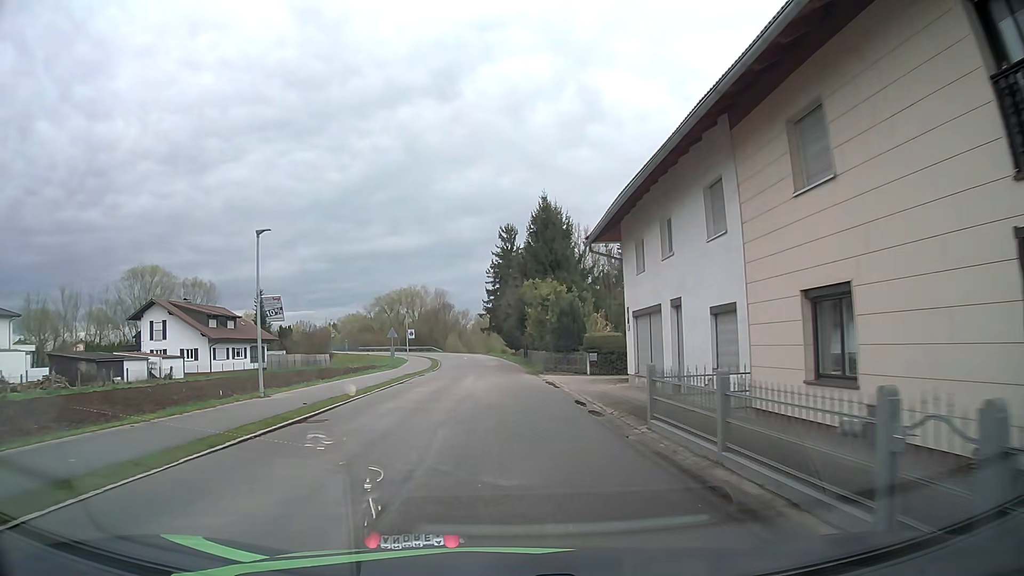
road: unclassified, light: Day
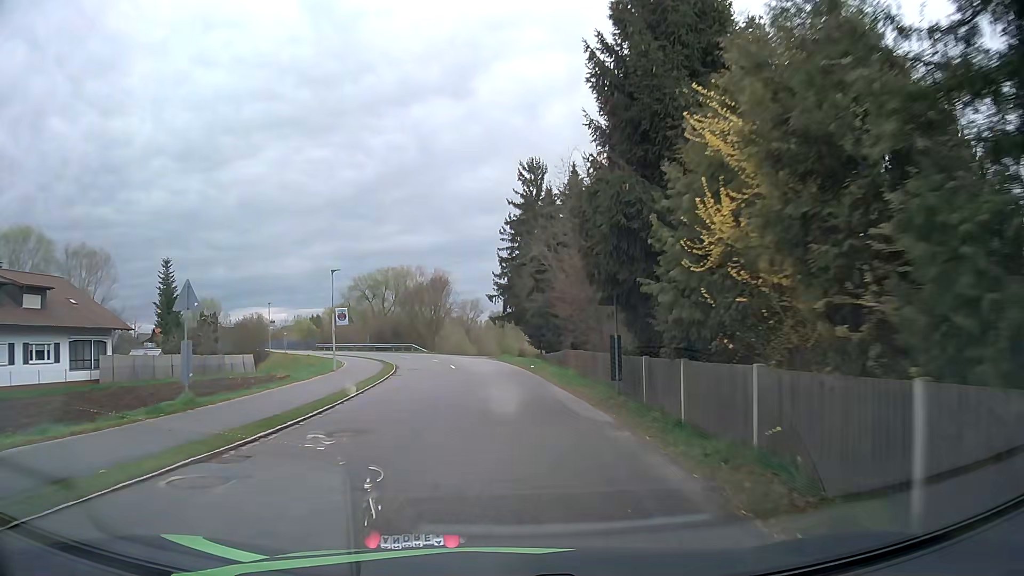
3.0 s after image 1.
(-0.9, +35.9) m; -2°
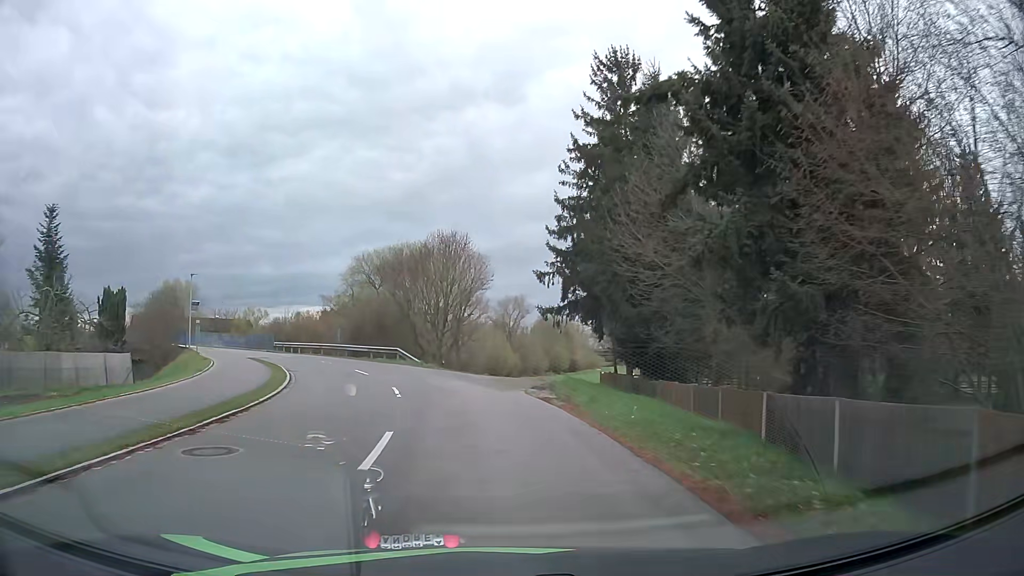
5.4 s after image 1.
(-0.6, +28.1) m; -4°
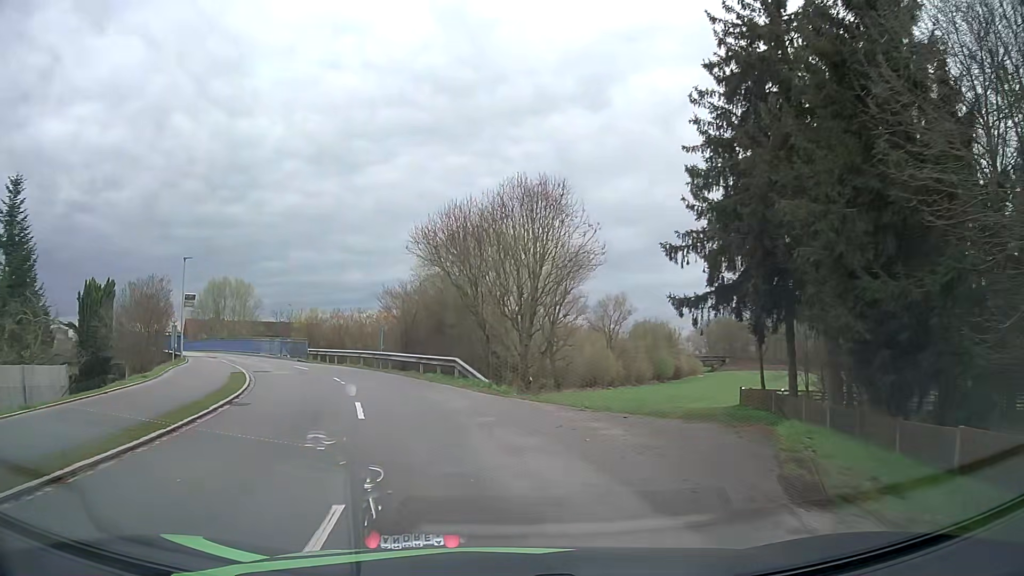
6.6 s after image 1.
(-0.7, +13.5) m; -7°
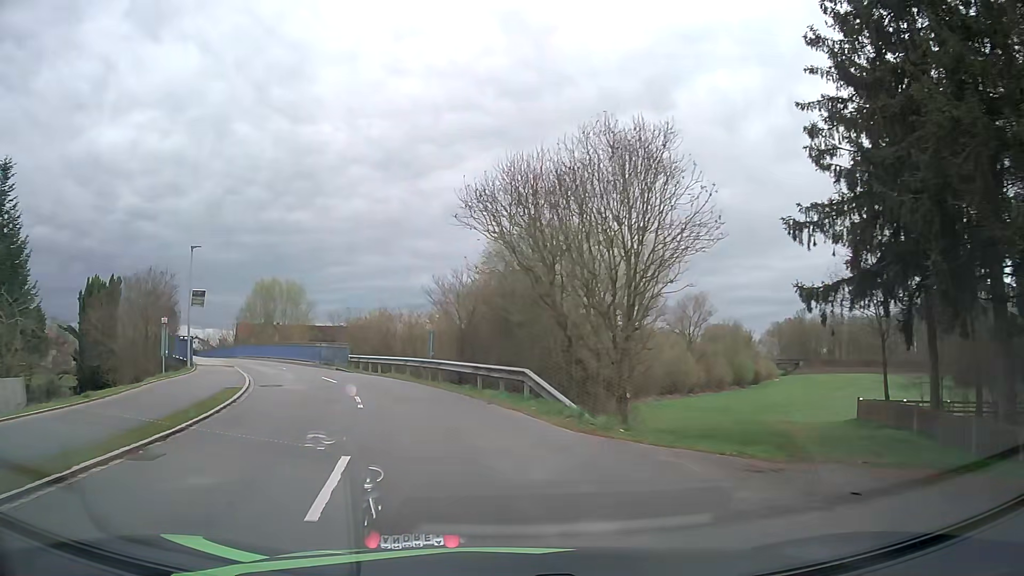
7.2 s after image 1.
(-0.4, +6.7) m; -6°
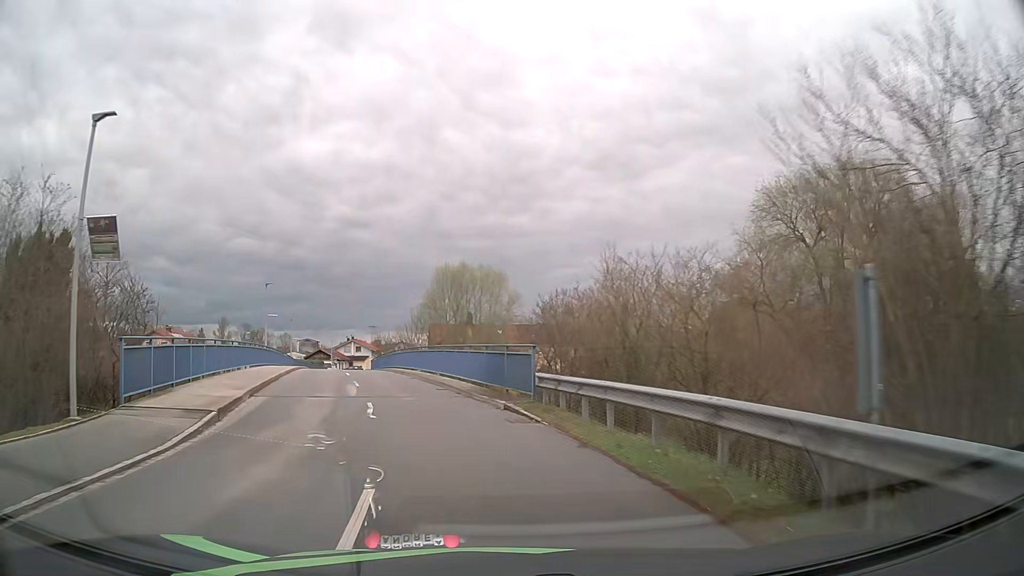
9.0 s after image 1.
(-3.4, +19.9) m; -19°
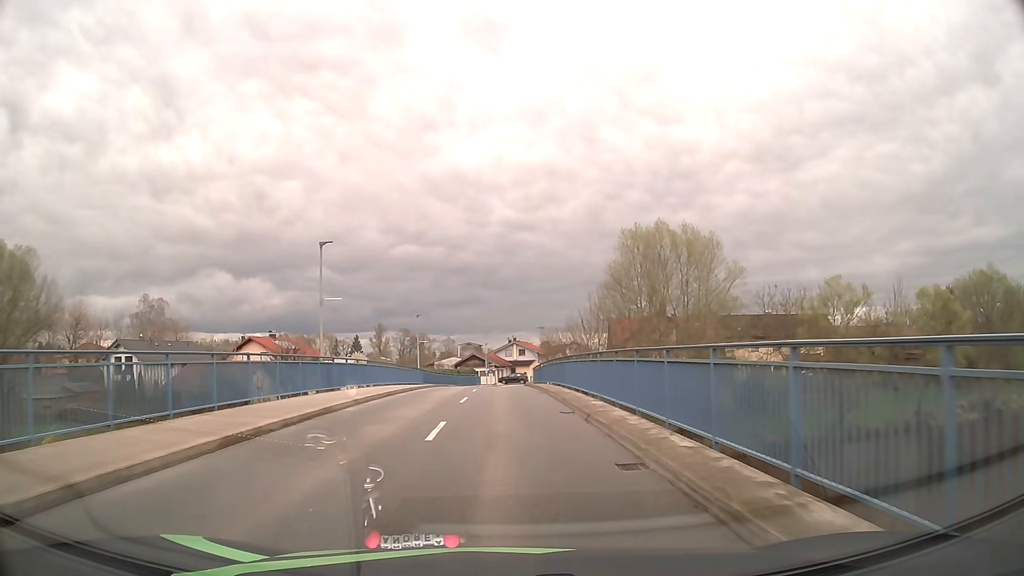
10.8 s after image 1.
(-3.1, +20.3) m; -15°
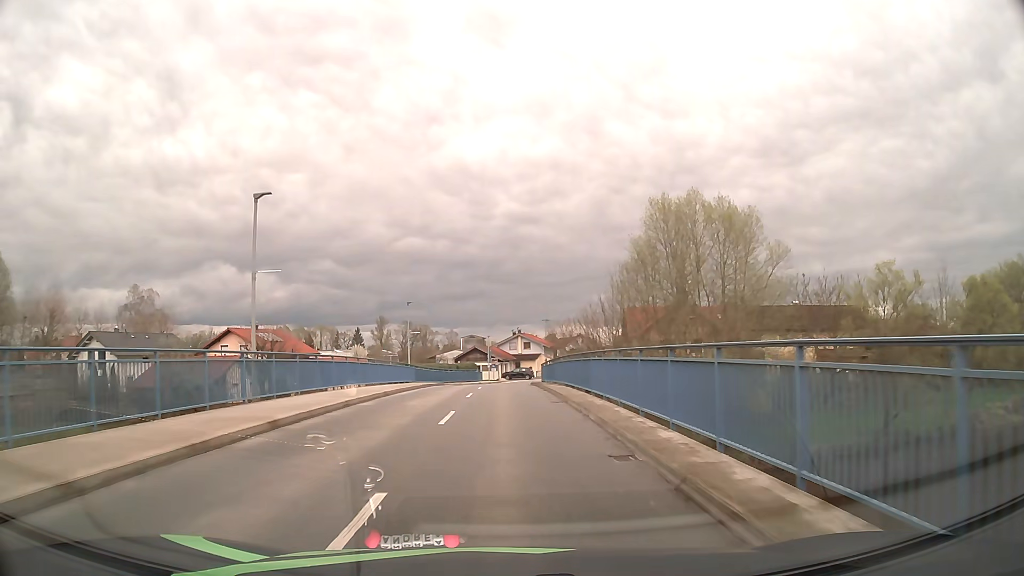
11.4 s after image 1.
(0.0, +6.9) m; 0°
(0, +10) (0, +20) (0, +30) (0, +40) (0, +50) (+1, +60) (+3, +70) (+6, +79) (+9, +89) (+12, +98) m
